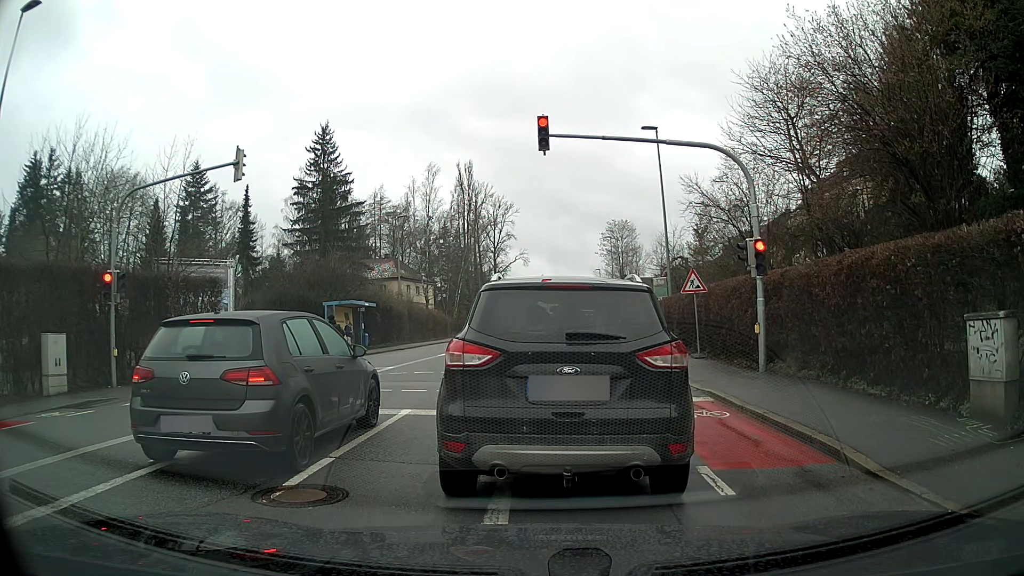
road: tertiary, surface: asphalt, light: Day
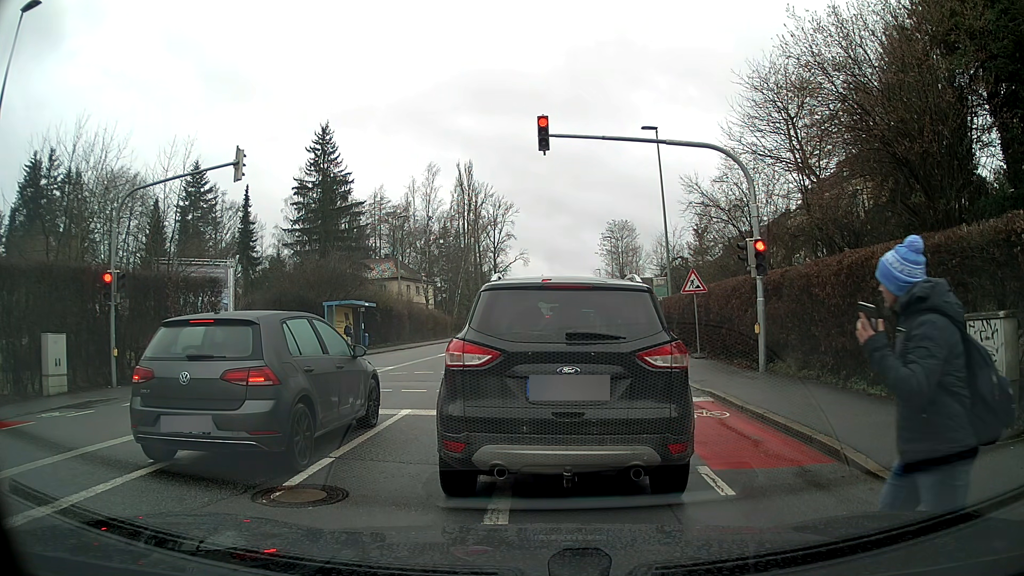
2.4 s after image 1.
(0.0, 0.0) m; 0°
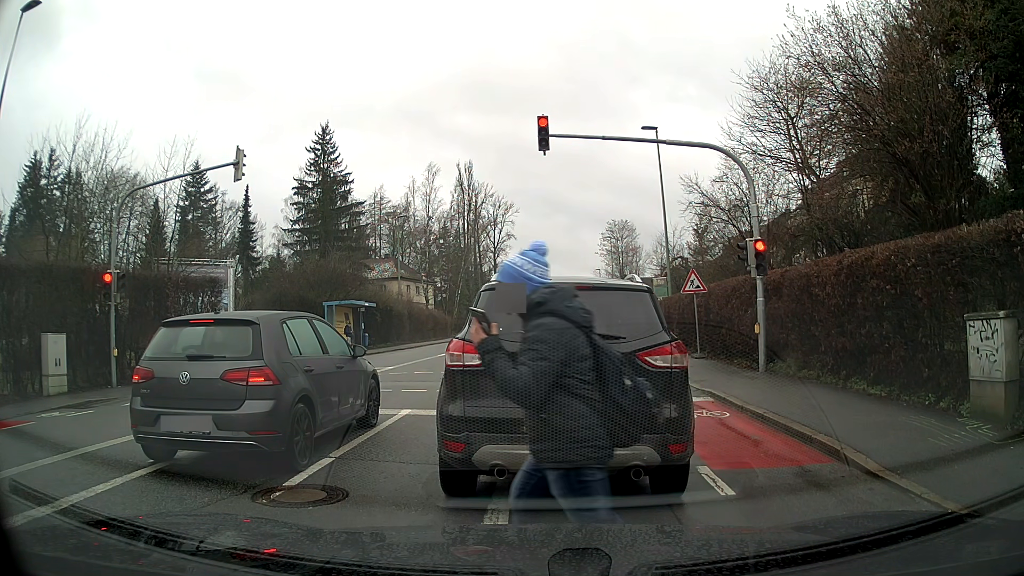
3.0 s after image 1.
(0.0, 0.0) m; 0°
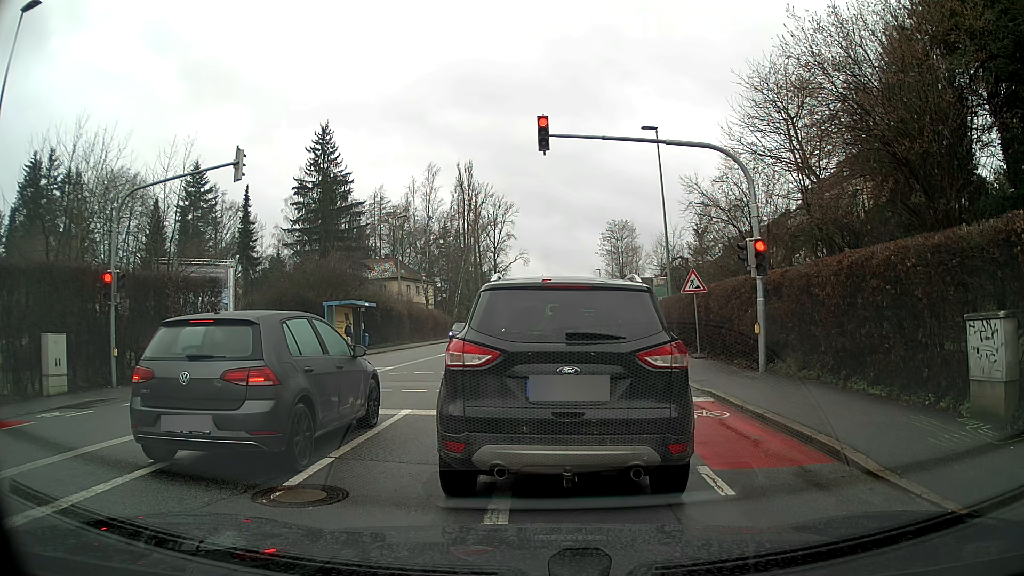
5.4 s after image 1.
(0.0, 0.0) m; 0°
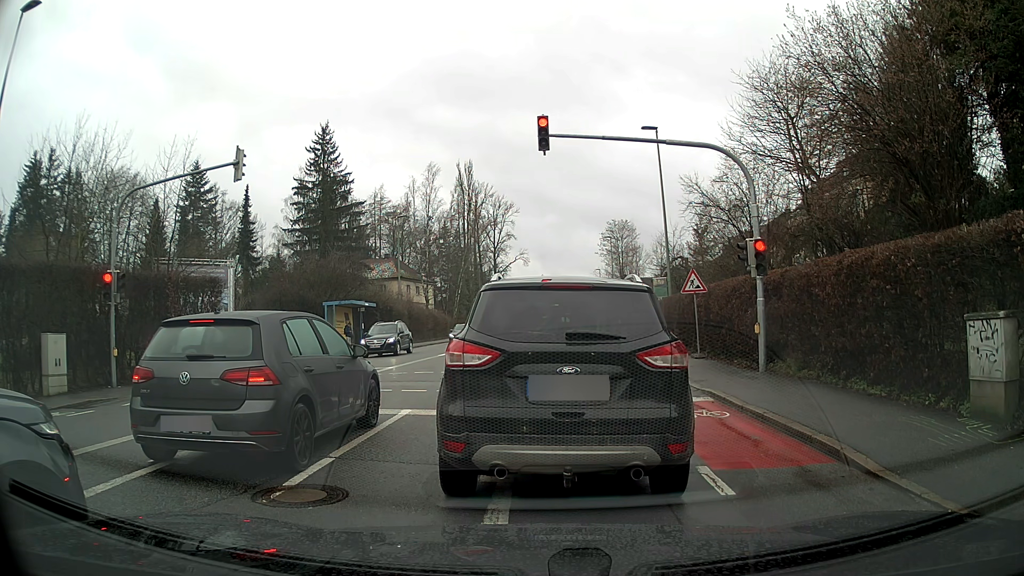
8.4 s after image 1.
(0.0, 0.0) m; 0°
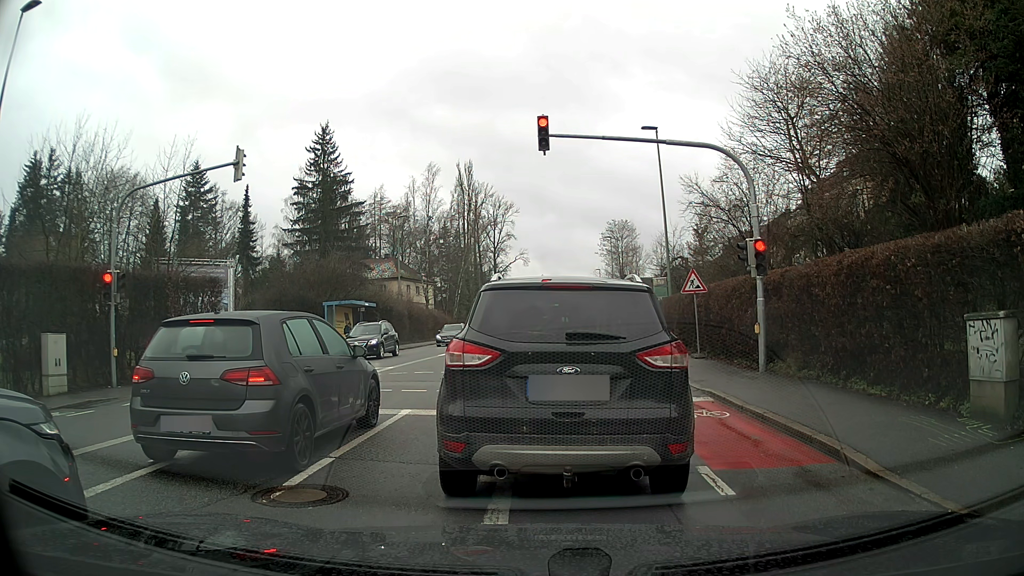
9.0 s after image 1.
(0.0, 0.0) m; 0°
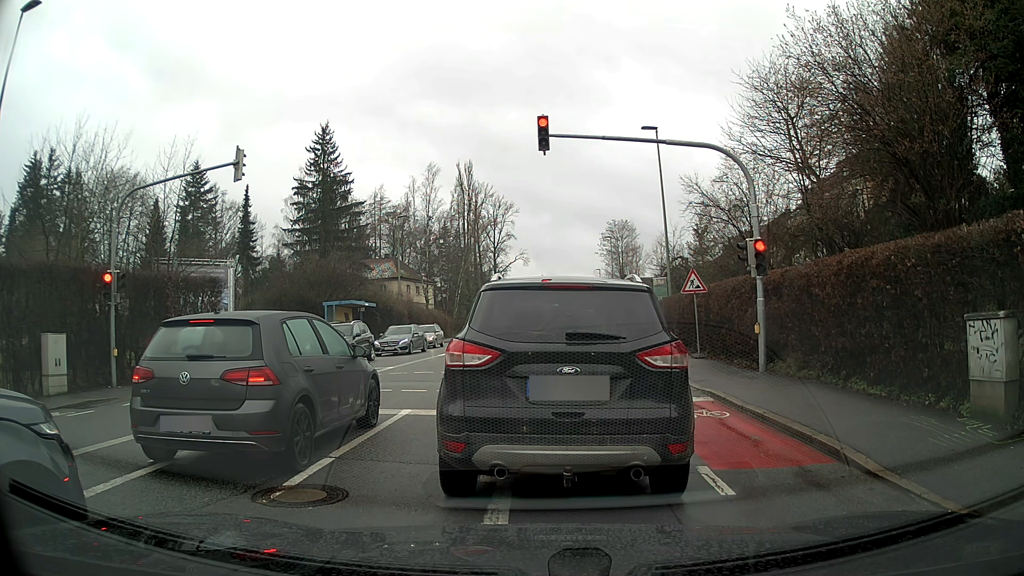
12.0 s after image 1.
(0.0, 0.0) m; 0°
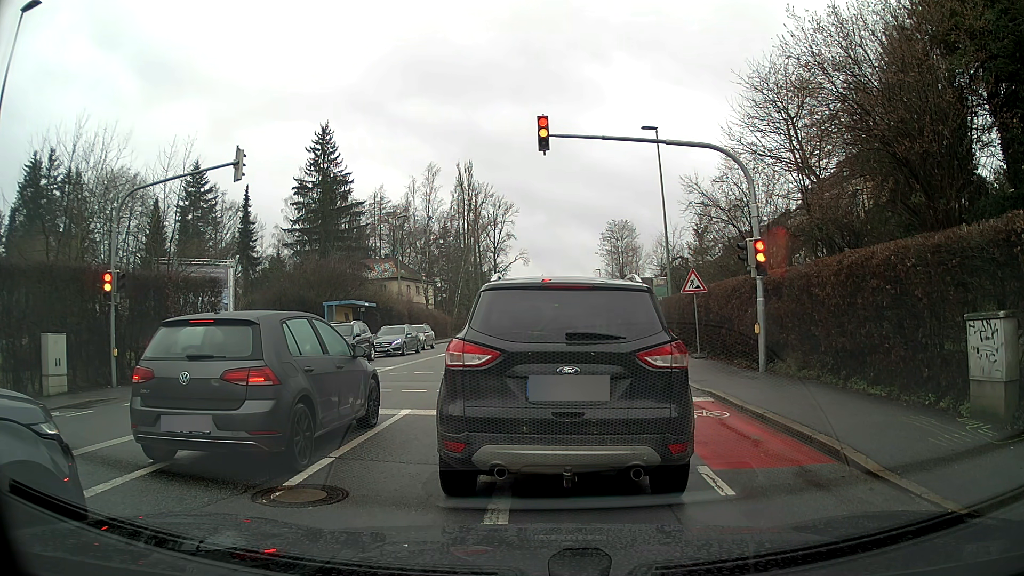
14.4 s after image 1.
(0.0, 0.0) m; 0°
(0, +10) (0, +20) (+1, +30) (+1, +40) (+2, +50) (+4, +60) (+5, +70) (+6, +80) (+6, +90) (+7, +100) m
